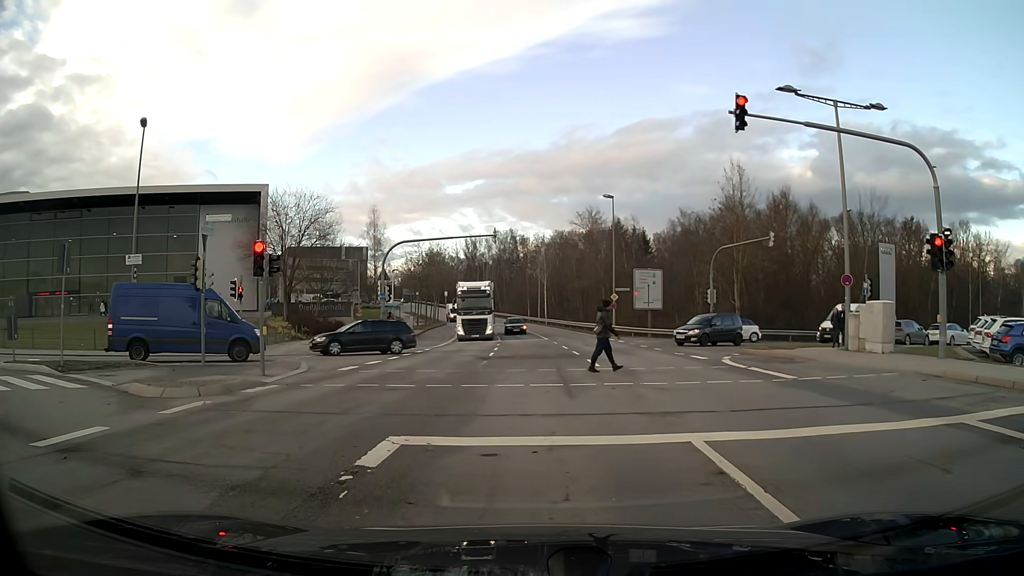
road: secondary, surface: asphalt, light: Day
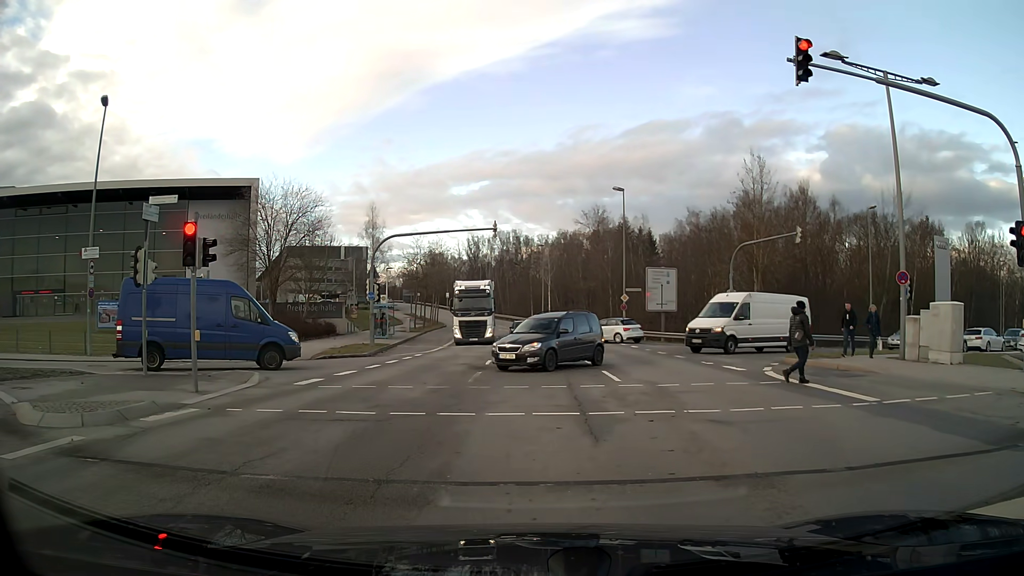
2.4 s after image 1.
(0.0, +3.4) m; -1°
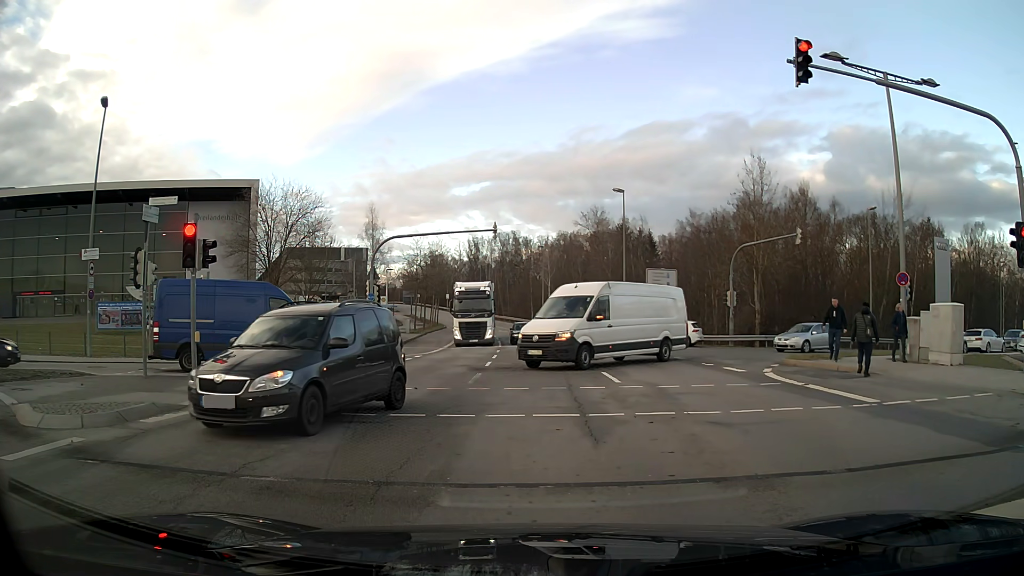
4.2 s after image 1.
(0.0, +0.1) m; 0°
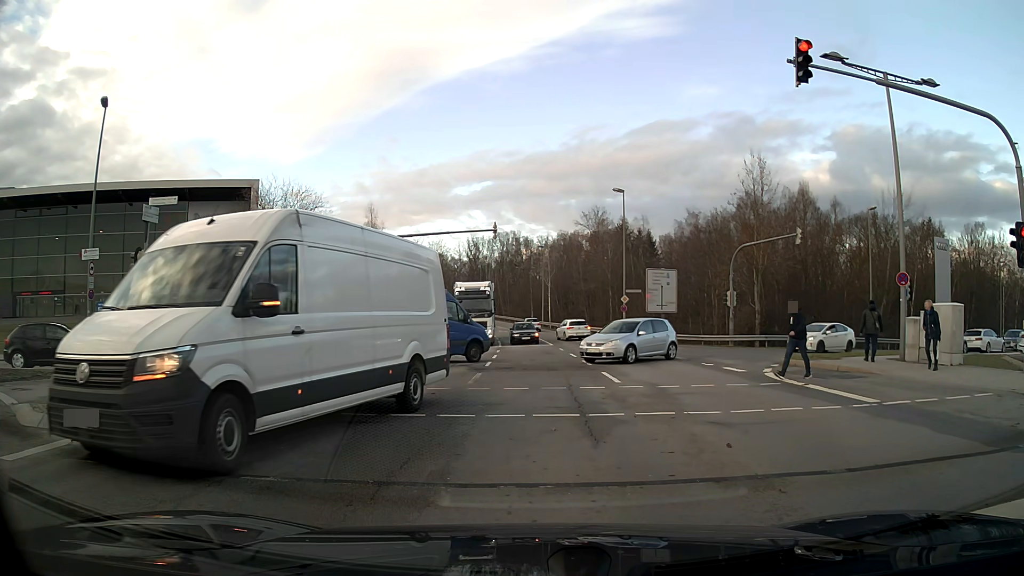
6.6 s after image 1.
(0.0, 0.0) m; 0°
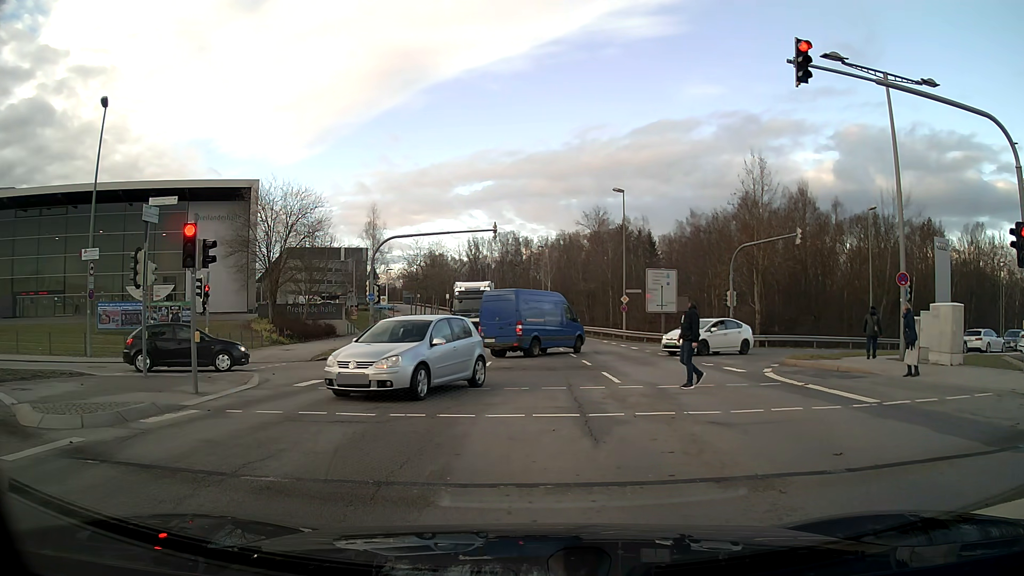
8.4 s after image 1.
(0.0, 0.0) m; 0°
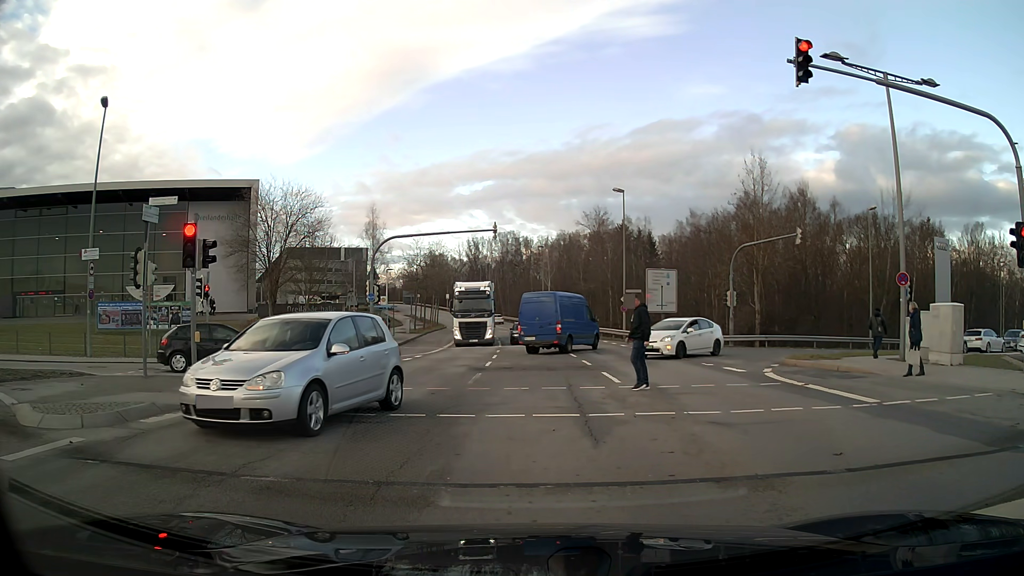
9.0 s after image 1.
(0.0, 0.0) m; 0°
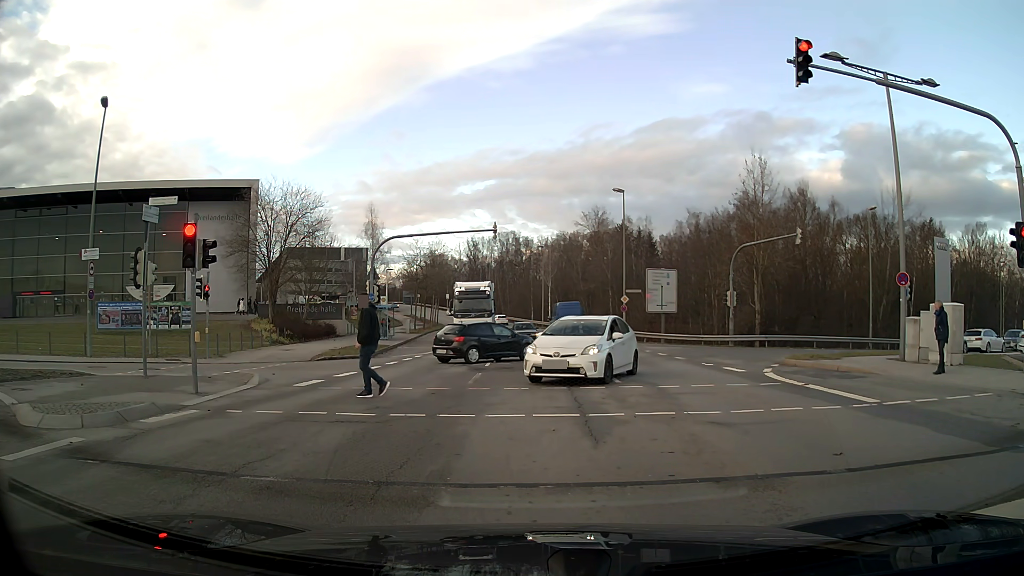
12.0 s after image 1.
(0.0, 0.0) m; 0°
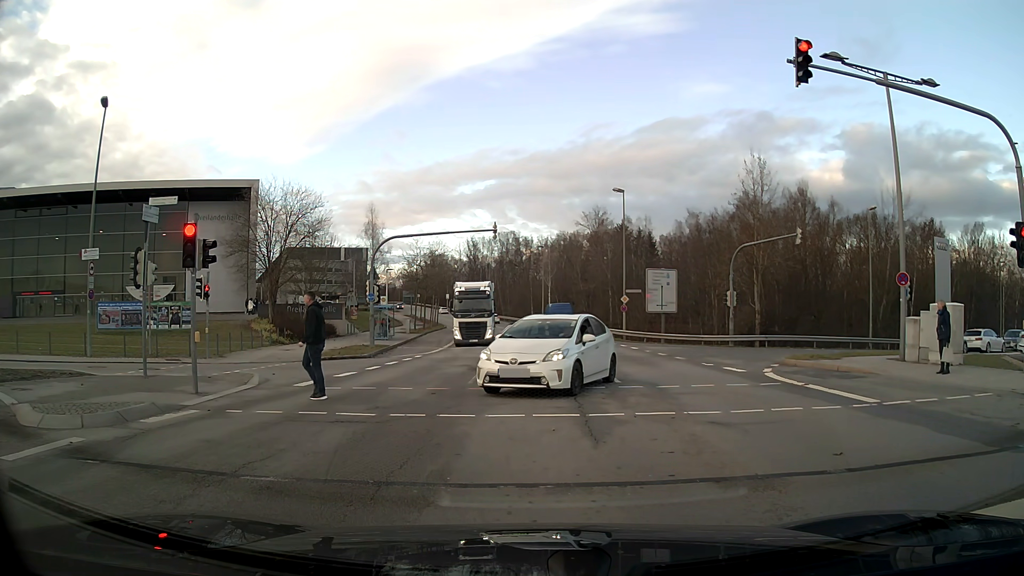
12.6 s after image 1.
(0.0, 0.0) m; 0°
(0, +10) (-1, +20) (-9, +22) (-18, +18) (-27, +14) (-36, +9) (-45, +4) (-54, -1) (-62, -6) (-71, -11) m
